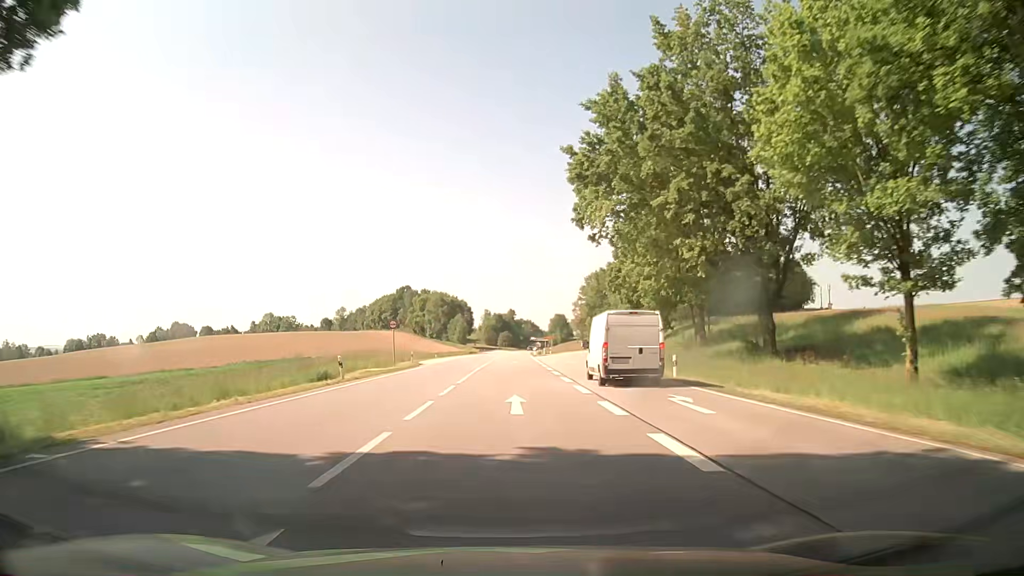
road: secondary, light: Day
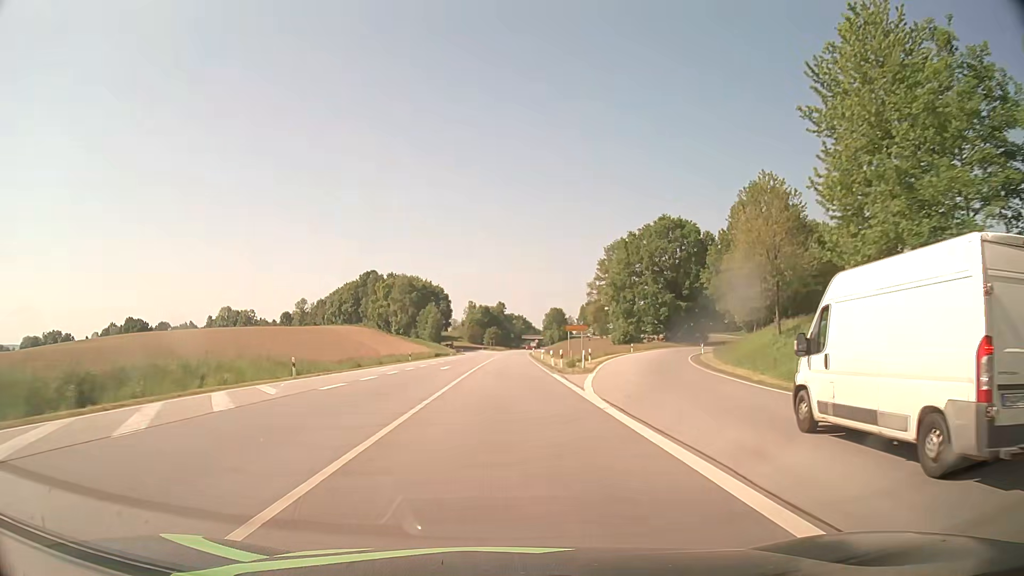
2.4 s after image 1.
(+0.7, +56.7) m; +1°
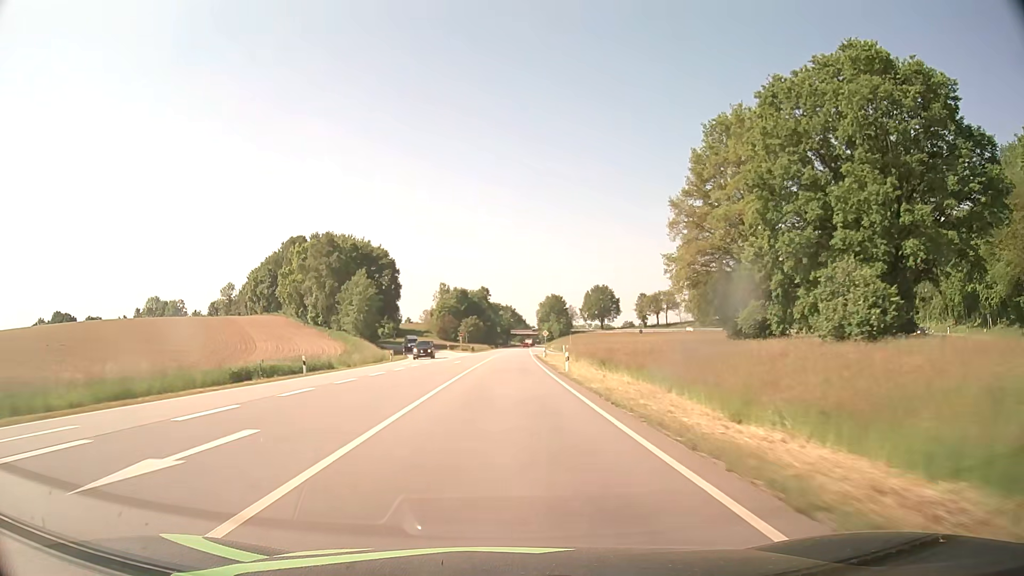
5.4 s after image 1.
(+0.8, +75.5) m; +1°
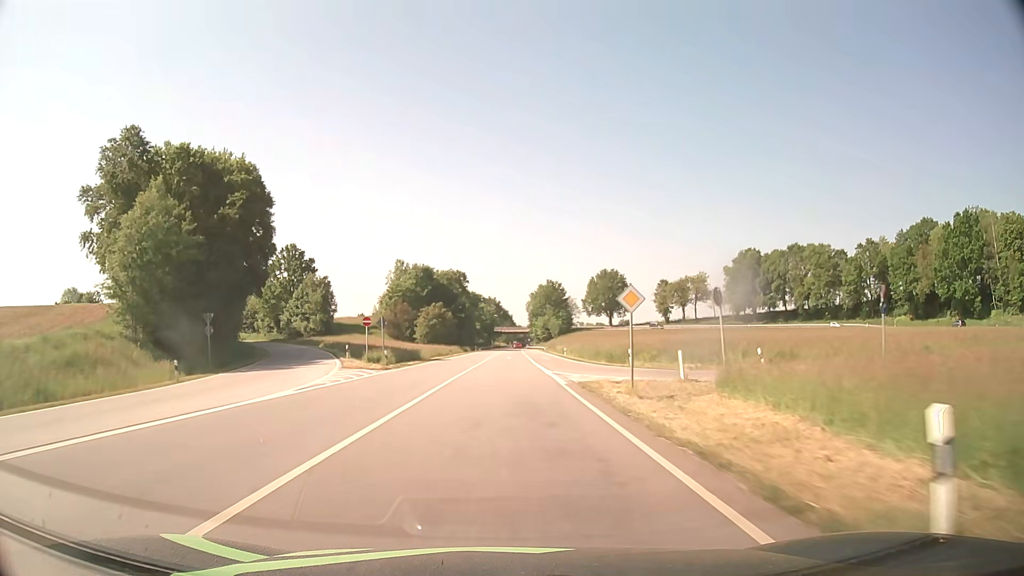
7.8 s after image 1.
(+0.7, +62.0) m; +1°
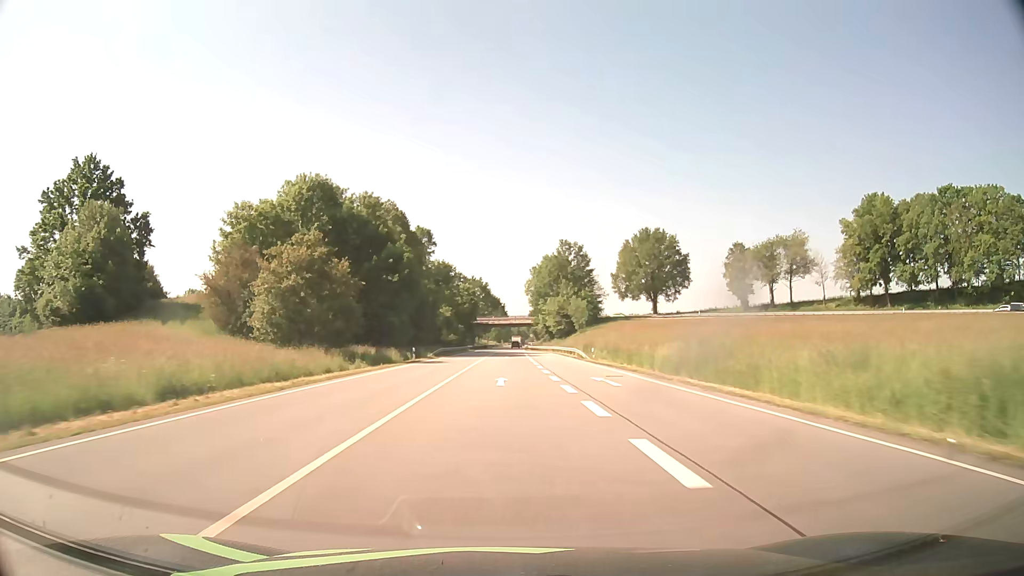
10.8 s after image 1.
(+0.9, +78.4) m; +1°
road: primary
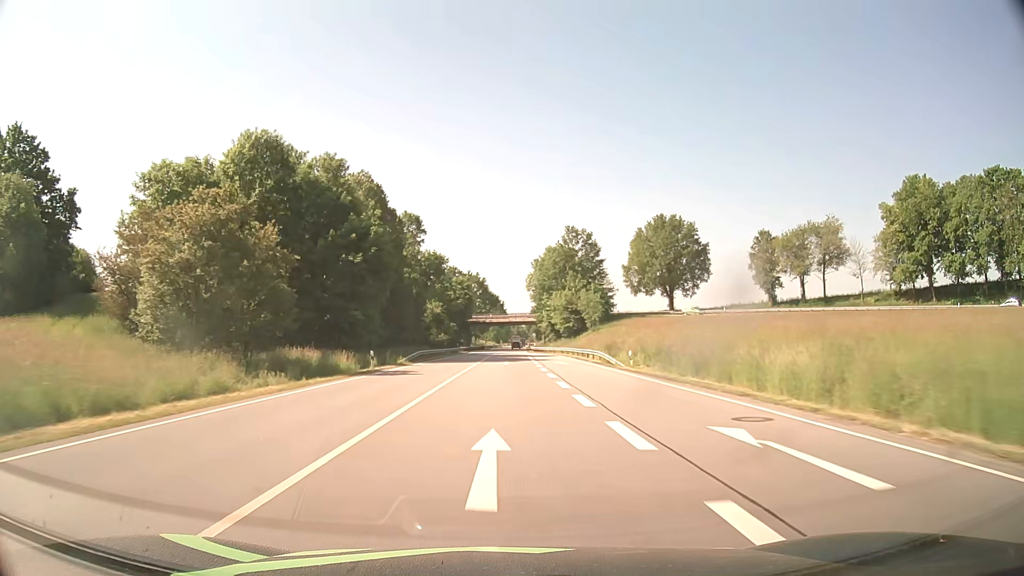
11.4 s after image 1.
(0.0, +15.7) m; 0°
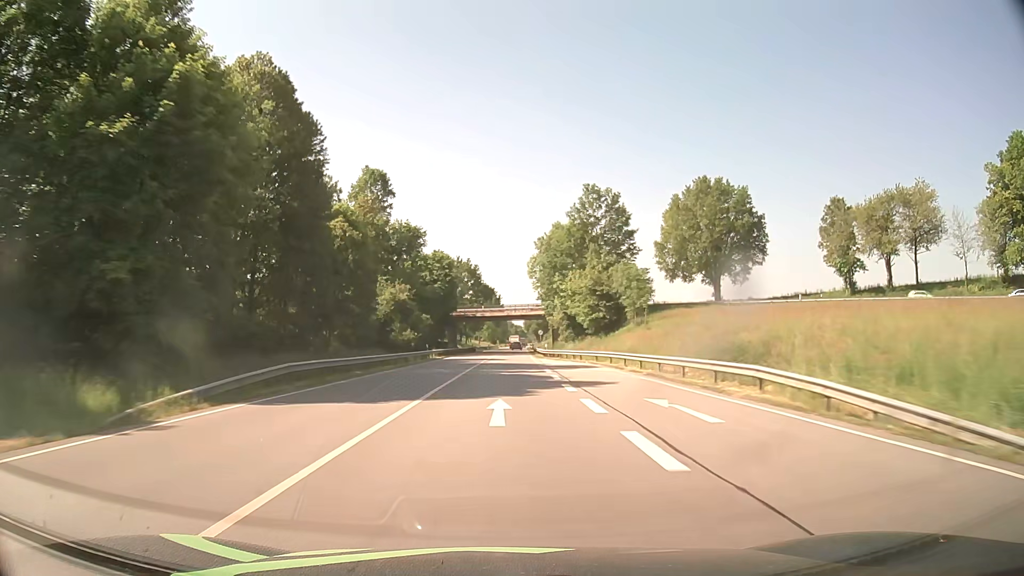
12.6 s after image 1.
(+0.1, +31.5) m; 0°
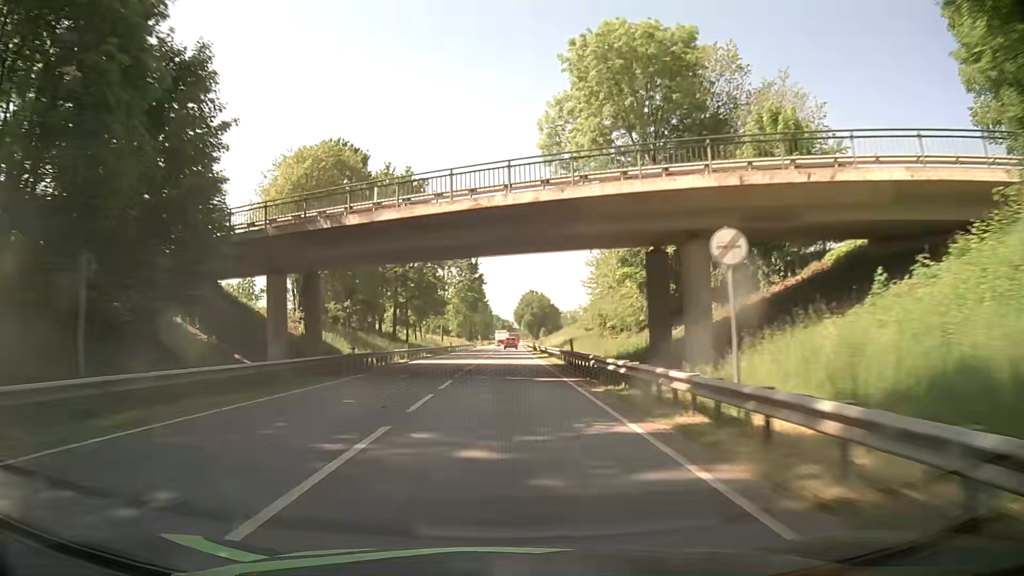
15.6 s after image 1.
(+0.8, +78.8) m; +1°
(0, +10) (0, +20) (0, +30) (0, +40) (0, +50) (0, +60) (0, +70) (+1, +80) (+1, +90) (+1, +100) m
